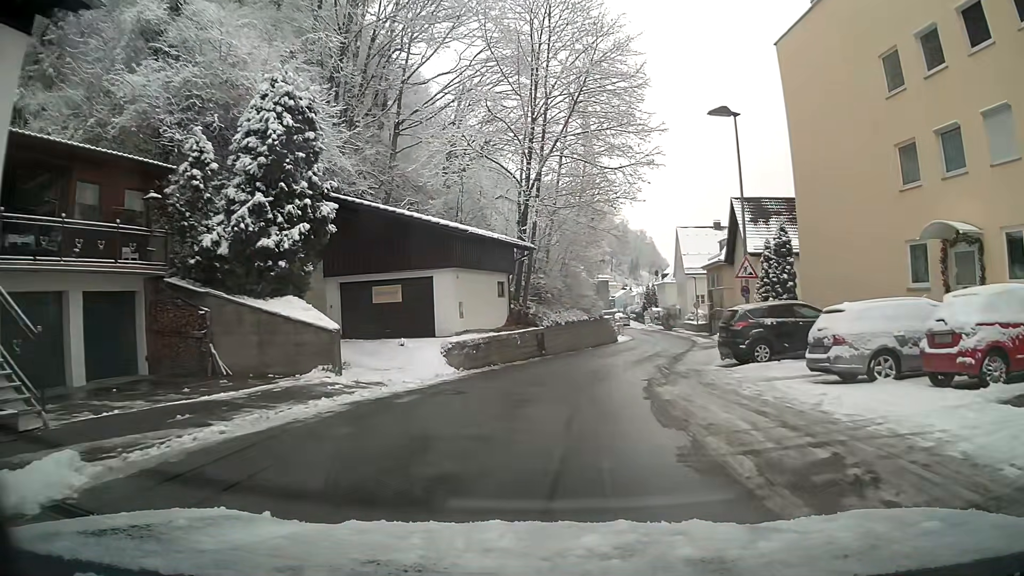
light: Day
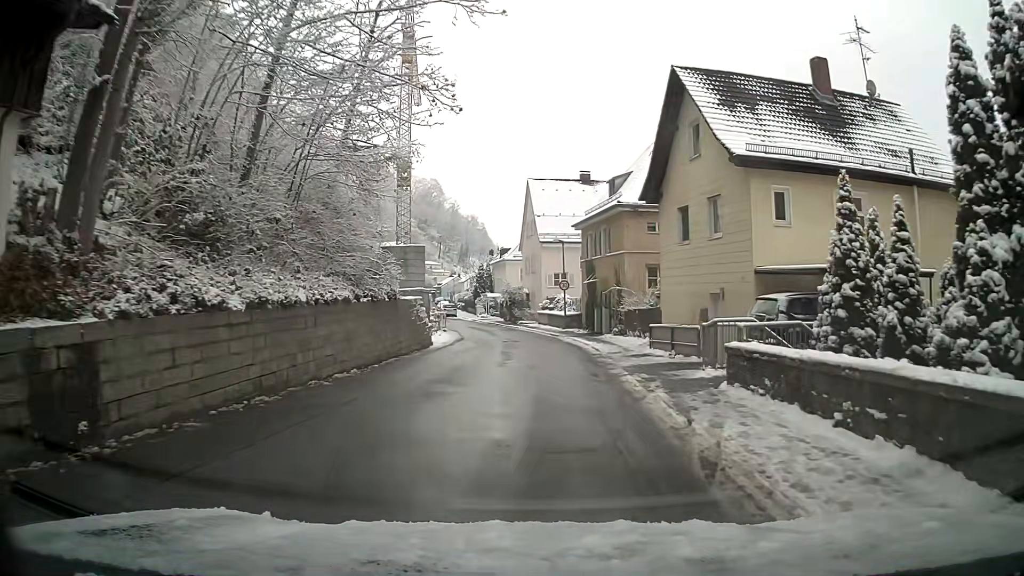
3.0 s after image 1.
(+3.1, +22.7) m; +14°
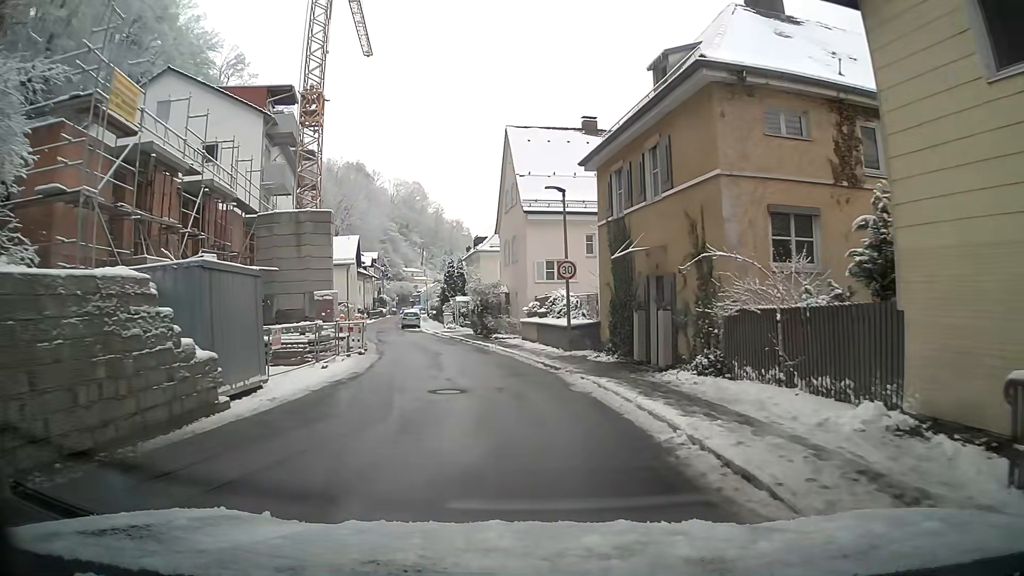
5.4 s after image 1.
(0.0, +17.6) m; 0°
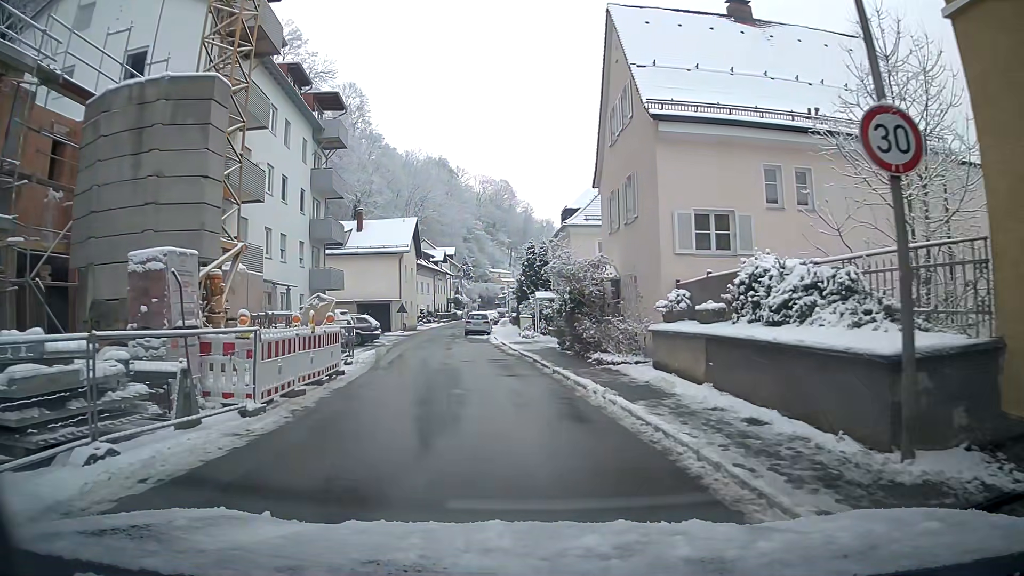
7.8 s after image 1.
(-1.2, +15.7) m; -9°
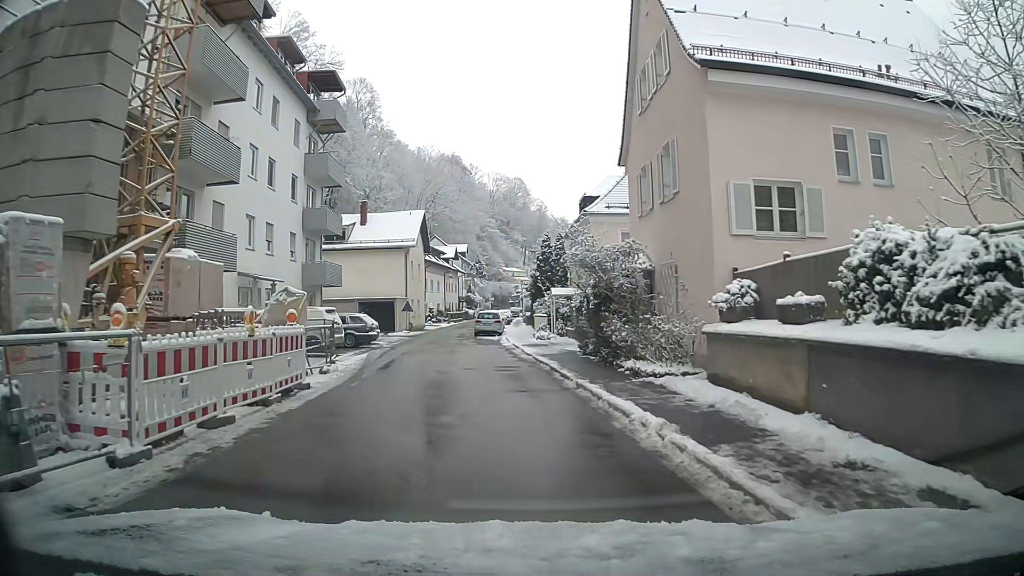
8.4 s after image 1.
(-0.1, +3.6) m; -2°
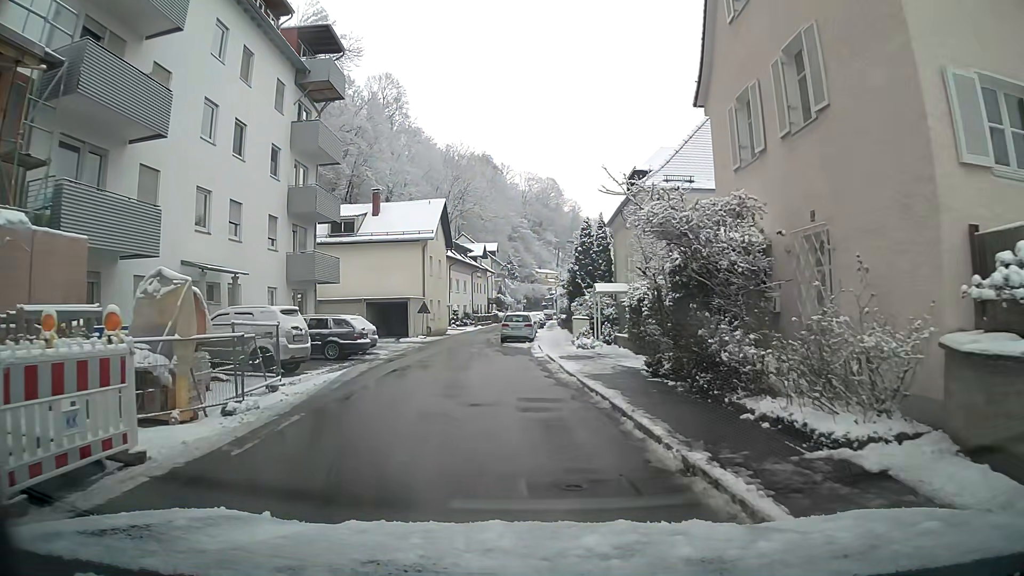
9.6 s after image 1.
(-0.1, +6.8) m; -1°
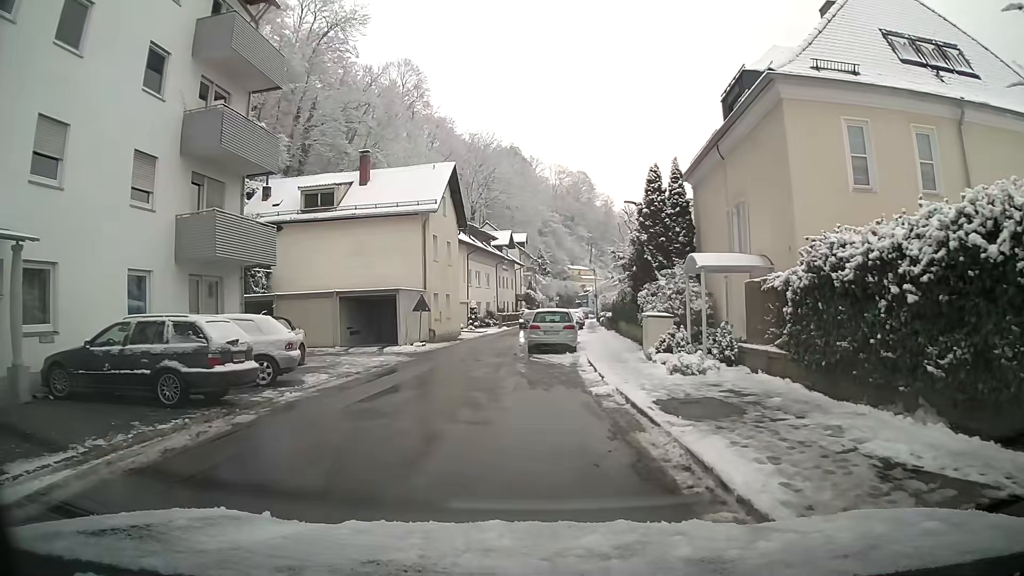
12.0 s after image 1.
(-0.3, +11.7) m; -2°
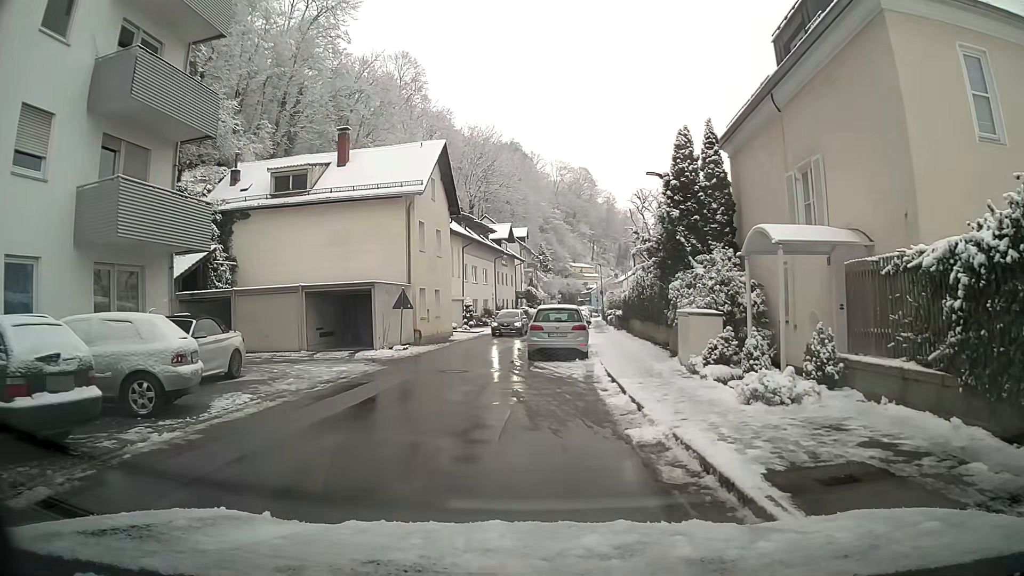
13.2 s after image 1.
(0.0, +4.5) m; +2°
(-1, +10) (-2, +20) (-2, +30) (-2, +40) (-1, +50) (0, +60) (+1, +70) (+2, +80) (+2, +90) (+3, +100) m
